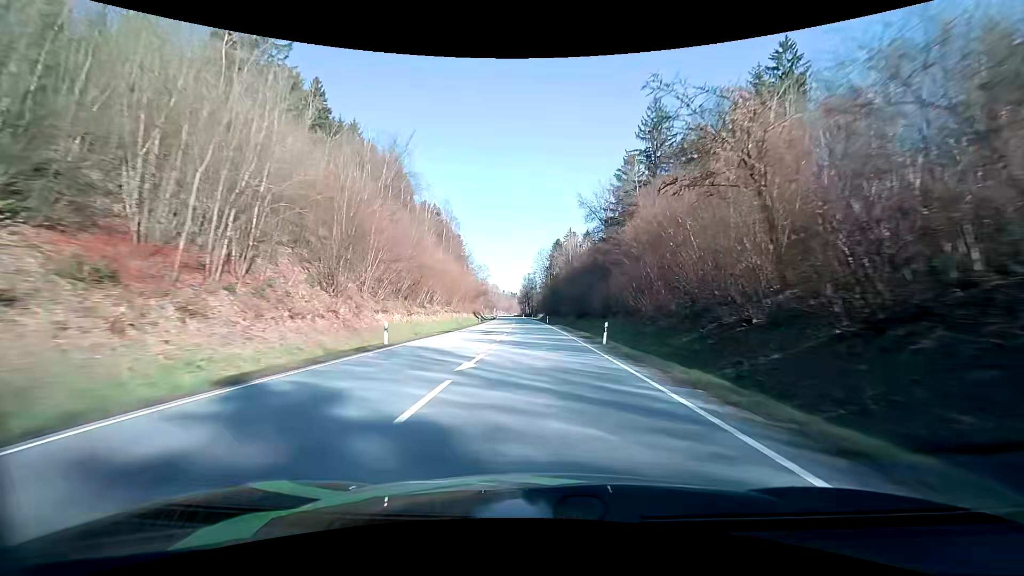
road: primary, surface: asphalt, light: Day
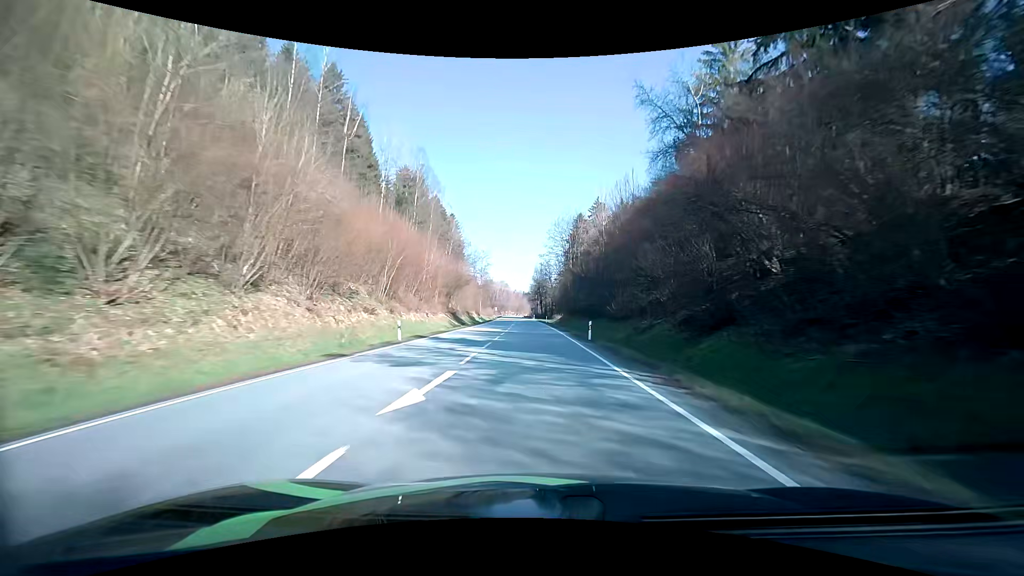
(-0.5, +47.3) m; -1°
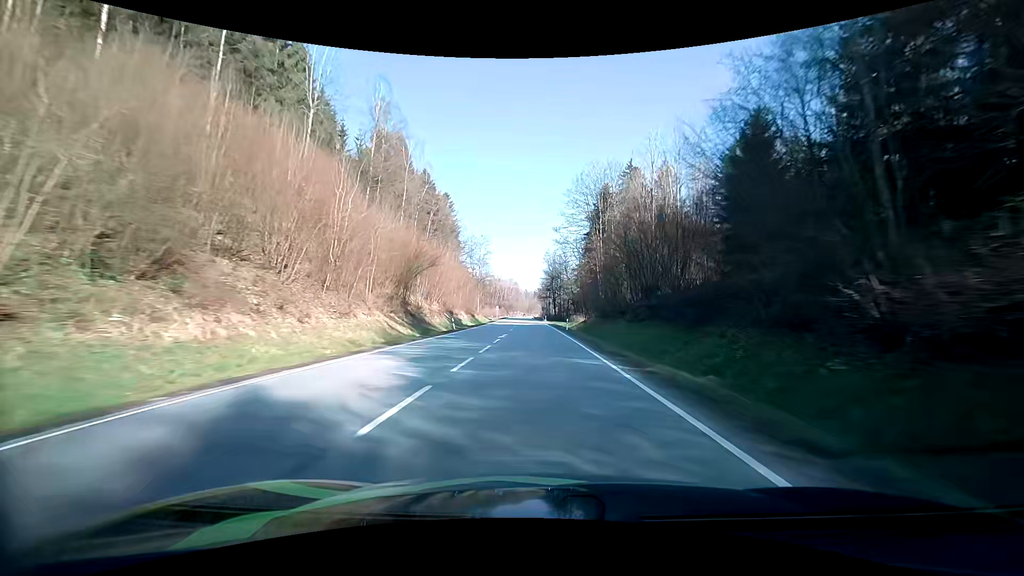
(-0.3, +31.9) m; -1°
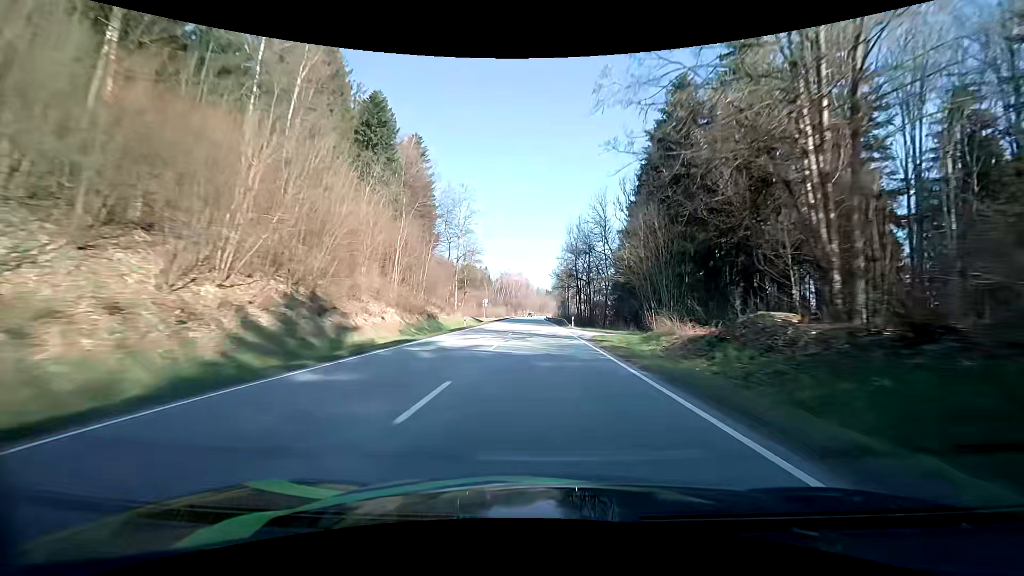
(-0.8, +48.4) m; -1°
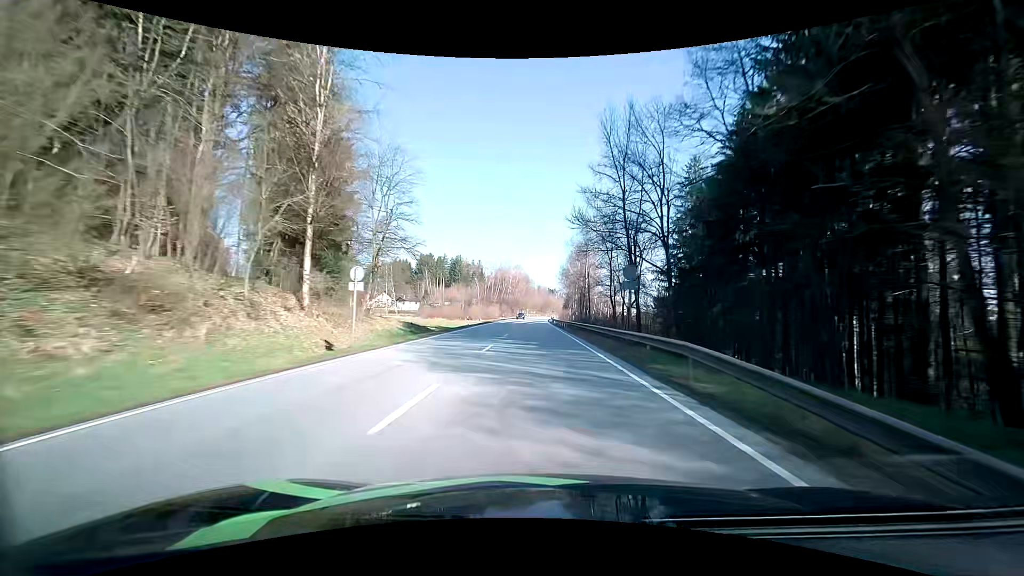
(-0.1, +48.9) m; 0°
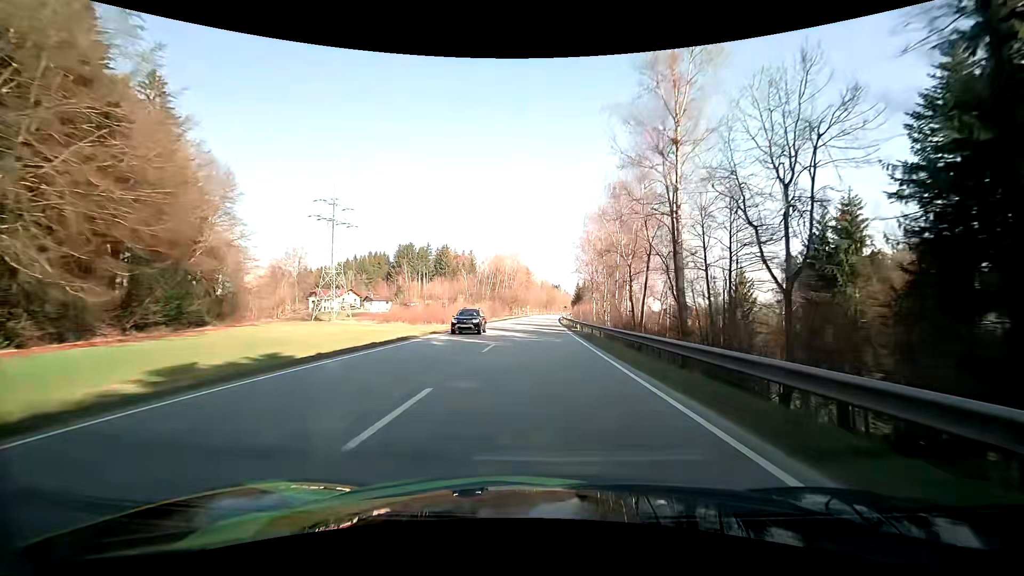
(-0.2, +48.9) m; 0°
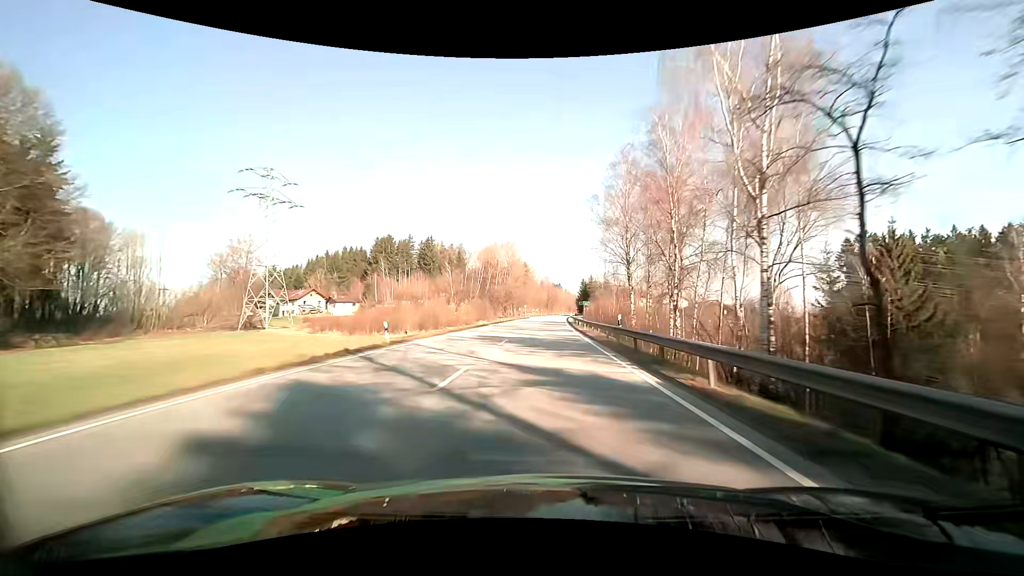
(-0.1, +32.5) m; 0°
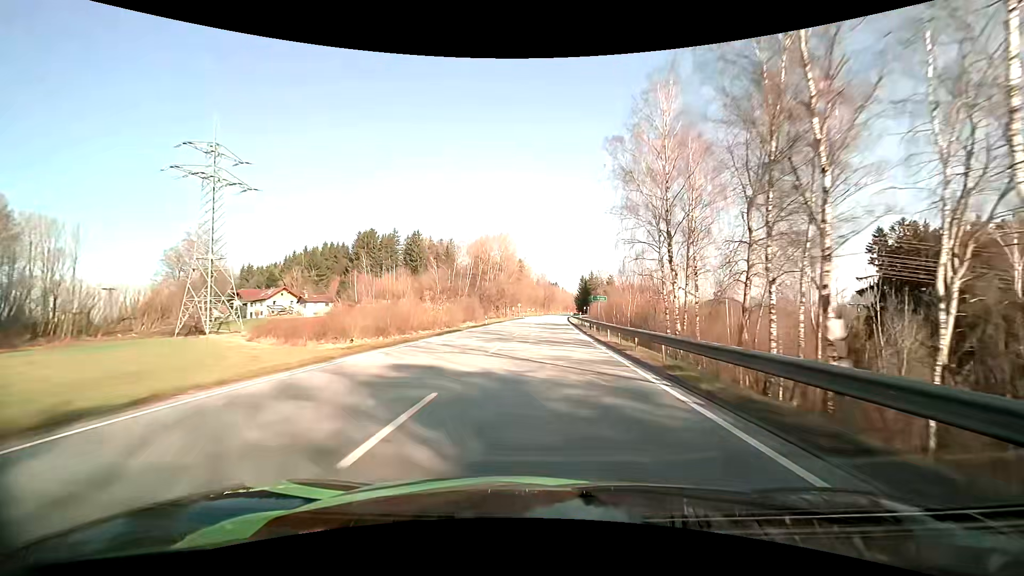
(0.0, +16.1) m; 0°
(0, +10) (0, +20) (0, +30) (+1, +40) (+1, +50) (+1, +60) (+2, +70) (+2, +80) (+3, +90) (+3, +100) m
